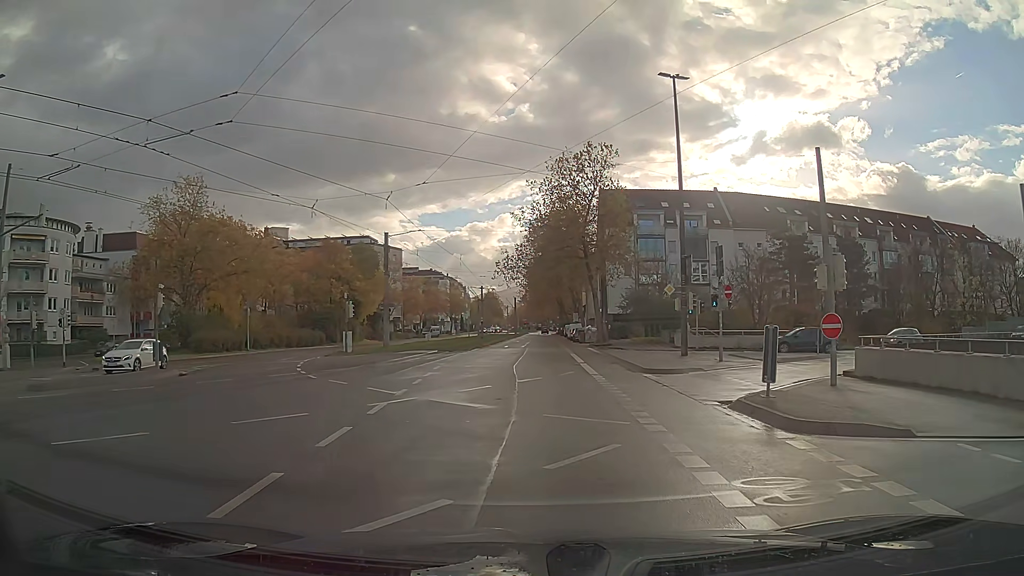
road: tertiary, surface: asphalt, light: Day
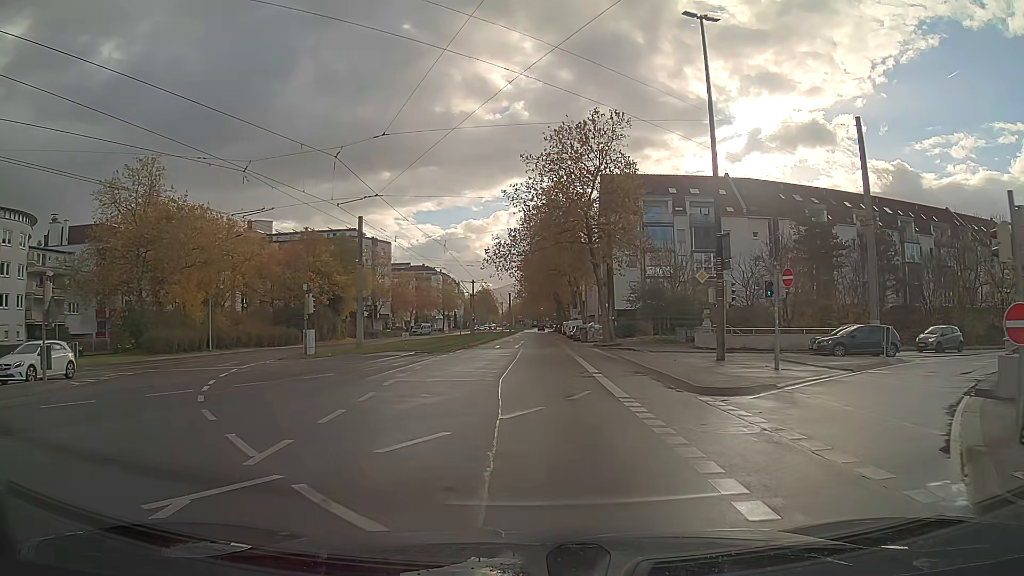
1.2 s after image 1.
(0.0, +7.3) m; 0°
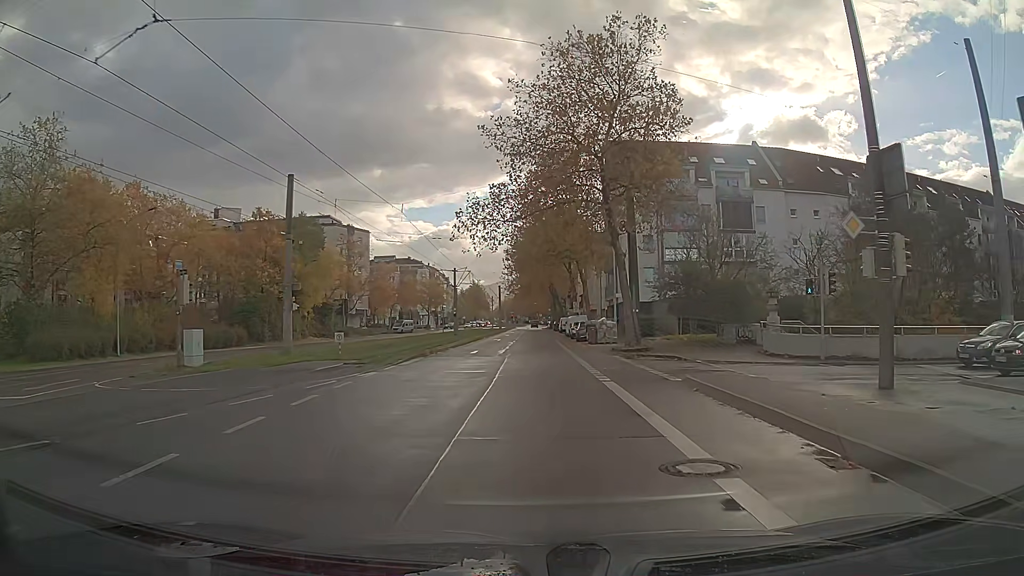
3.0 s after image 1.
(+0.1, +13.4) m; +1°
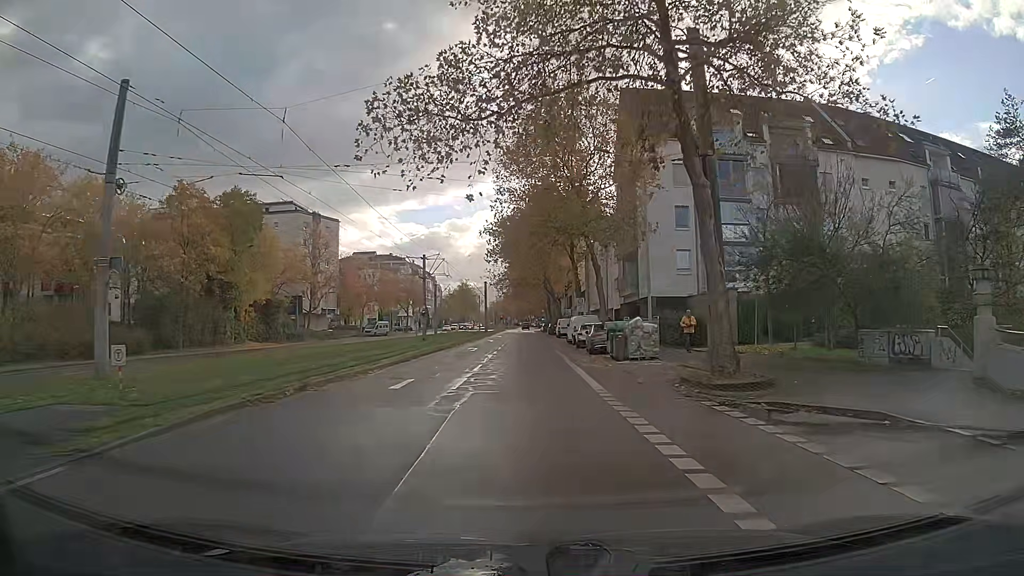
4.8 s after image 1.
(+0.1, +16.1) m; +1°
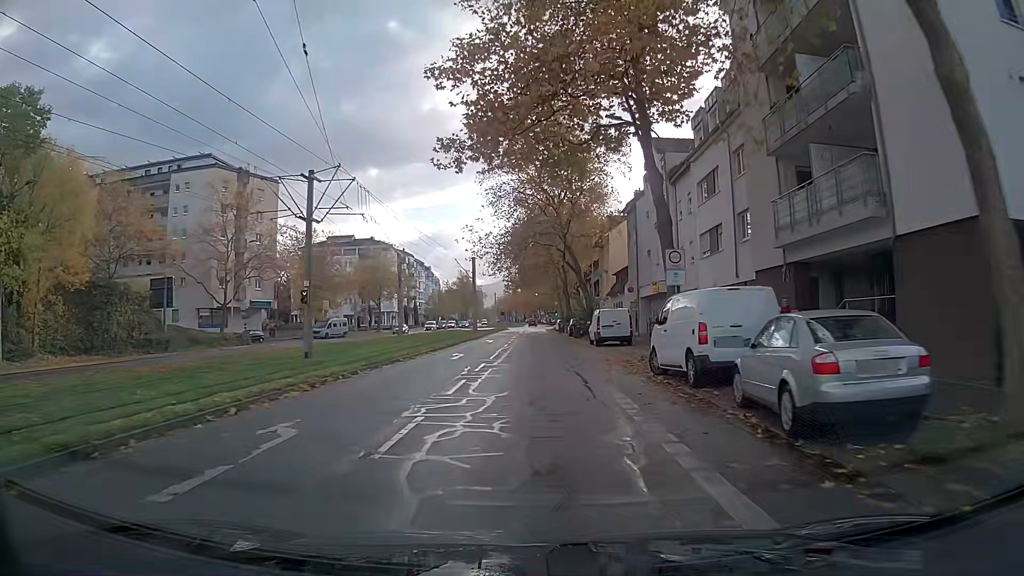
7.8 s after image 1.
(-0.2, +31.8) m; -1°
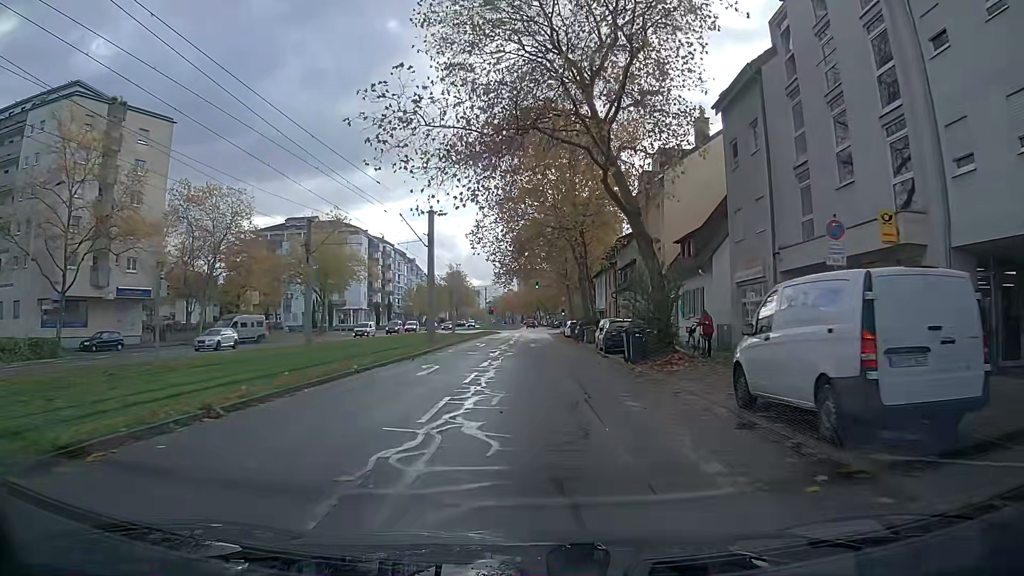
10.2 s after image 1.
(+0.1, +27.4) m; +1°
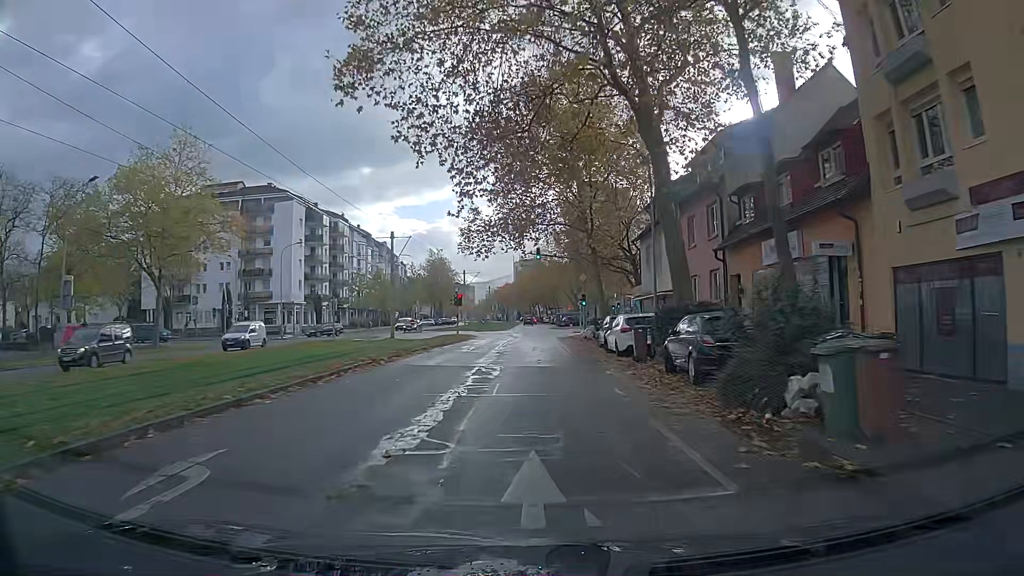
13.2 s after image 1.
(-0.3, +34.7) m; -1°
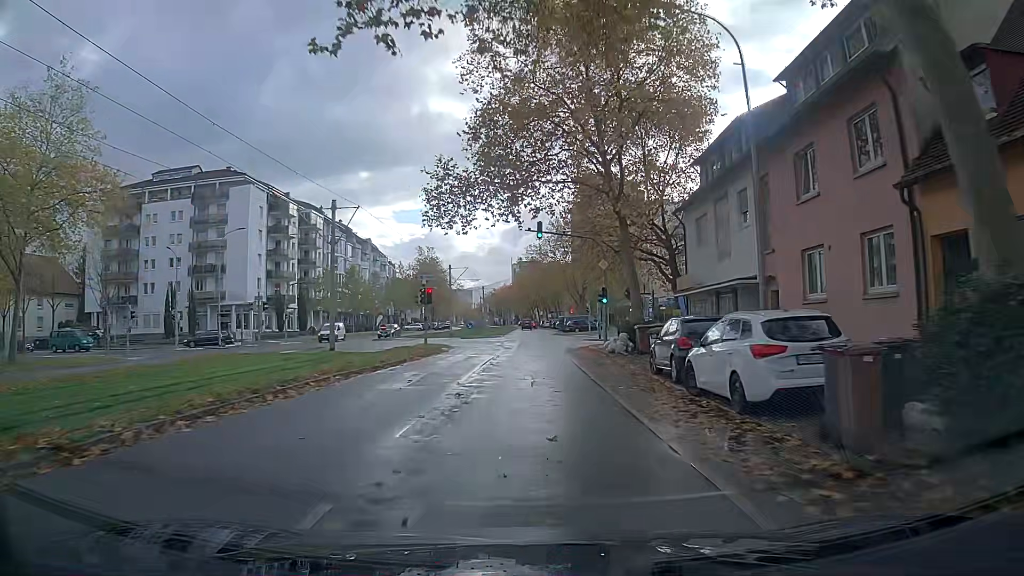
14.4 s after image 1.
(+0.1, +13.9) m; +1°
(0, +10) (0, +20) (0, +30) (0, +40) (-1, +50) (-1, +60) (-1, +70) (-2, +80) (-2, +90) (-2, +100) m
